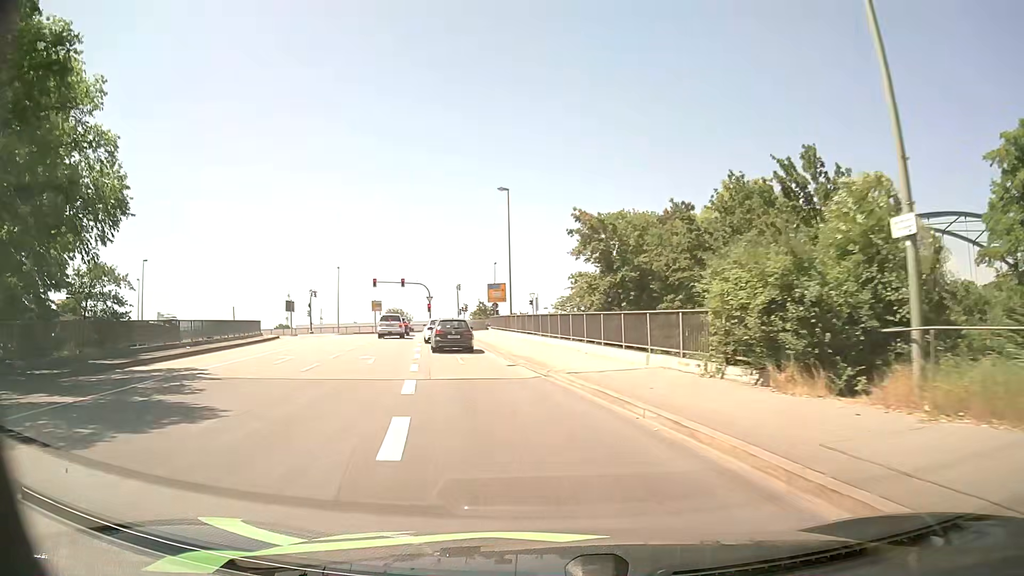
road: primary_link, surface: asphalt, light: Day
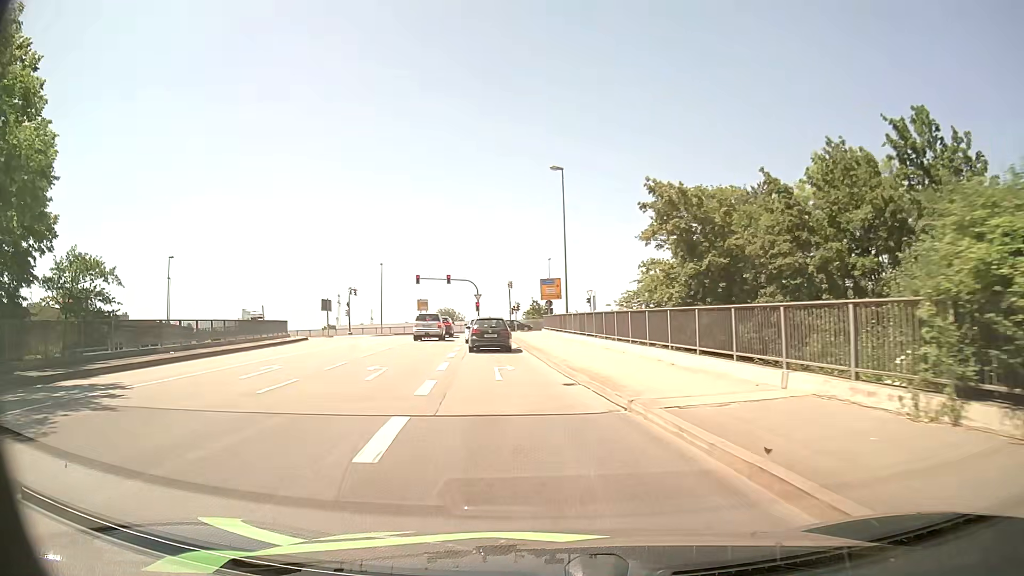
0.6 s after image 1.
(-0.2, +6.3) m; -4°
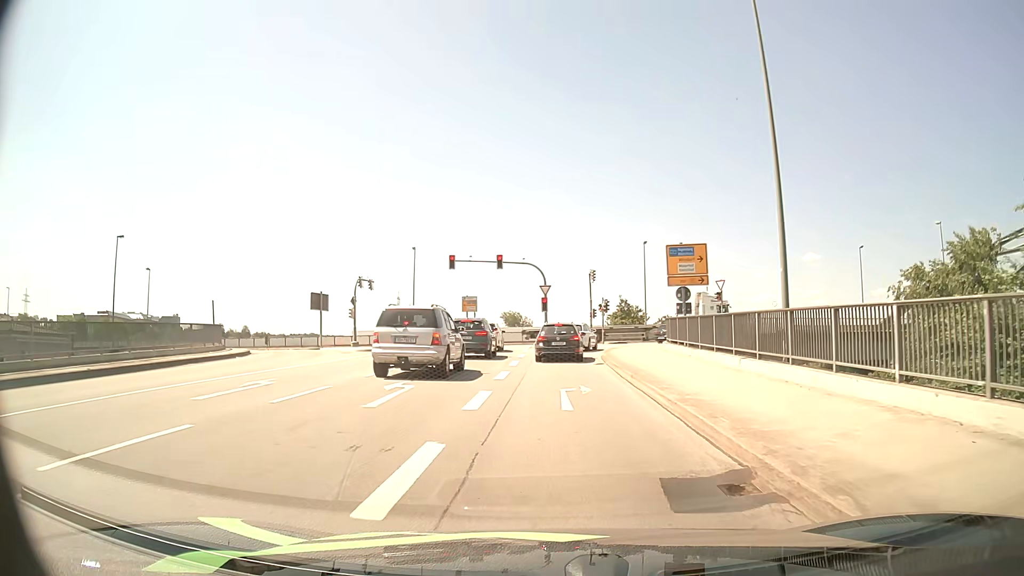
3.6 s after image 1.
(-2.6, +25.4) m; -7°
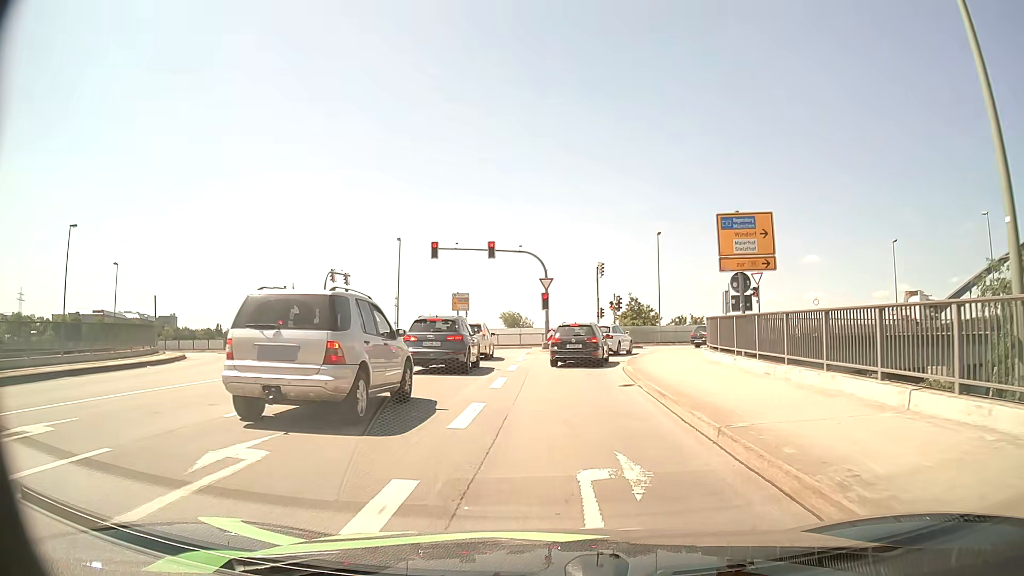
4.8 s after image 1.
(0.0, +7.8) m; +1°
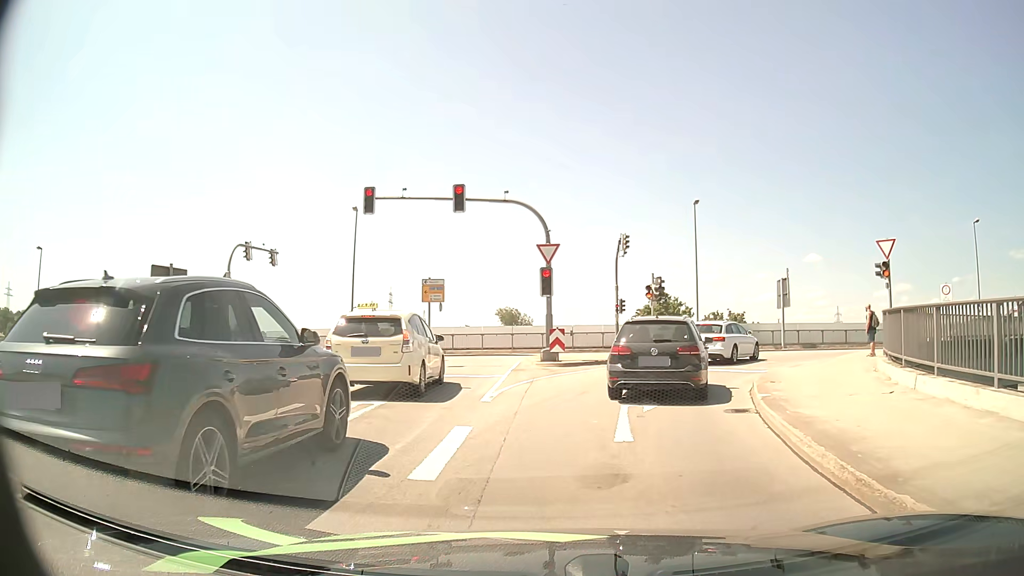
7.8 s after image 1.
(-0.1, +14.8) m; 0°
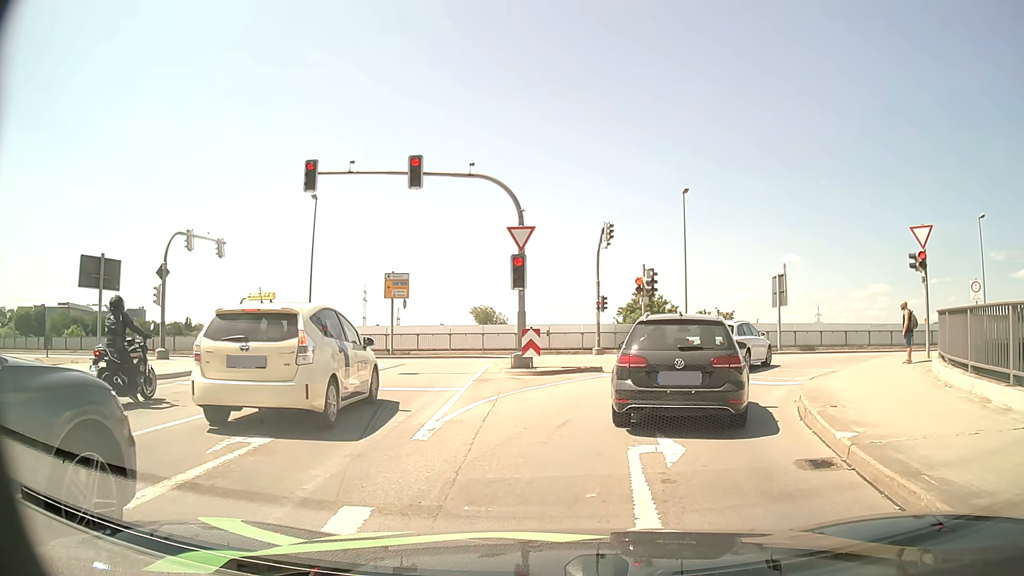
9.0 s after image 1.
(0.0, +3.9) m; +2°
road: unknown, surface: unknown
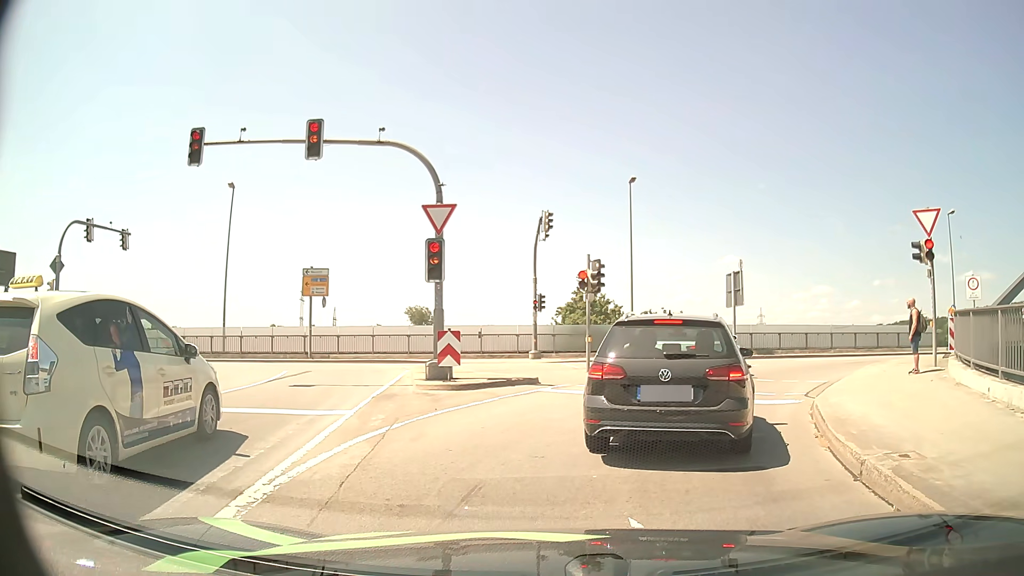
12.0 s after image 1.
(+0.2, +3.5) m; +4°
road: primary_link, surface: asphalt
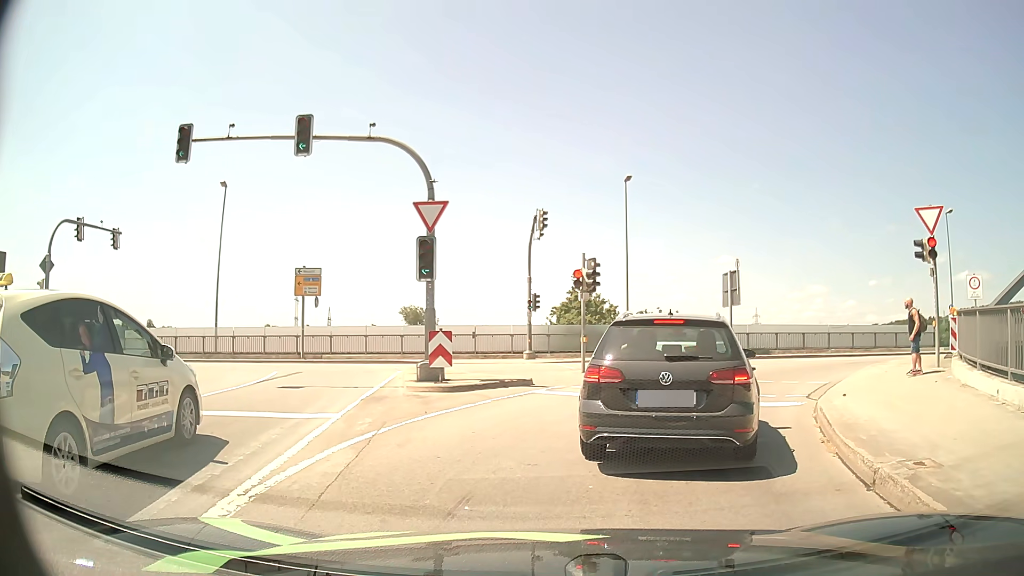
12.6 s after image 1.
(0.0, +0.4) m; 0°
(+1, +10) (+5, +19) (+13, +25) (+22, +29) (+32, +30) (+42, +32) (+52, +33) (+62, +35) (+72, +37) (+81, +38) m
